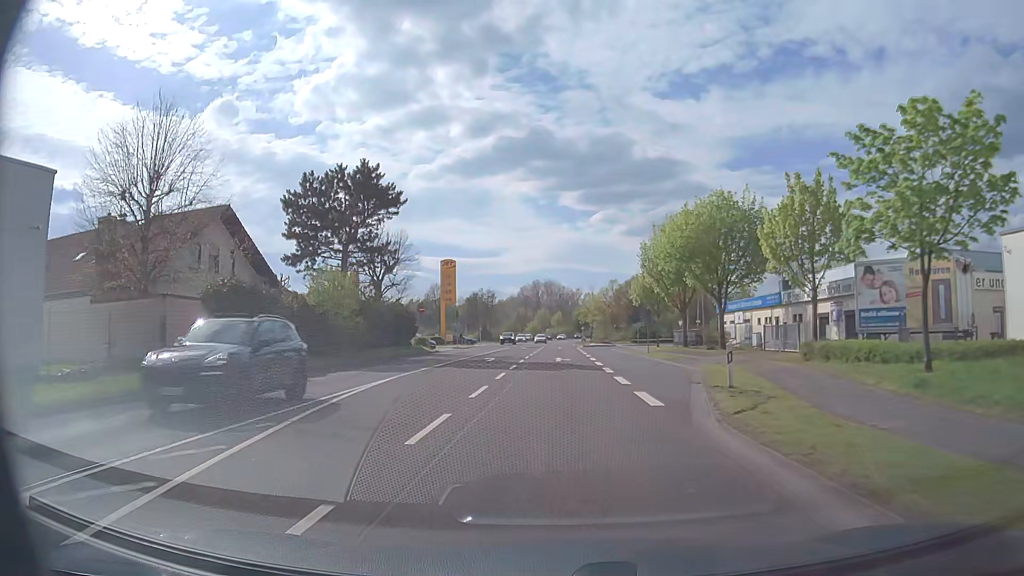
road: primary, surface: asphalt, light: Day
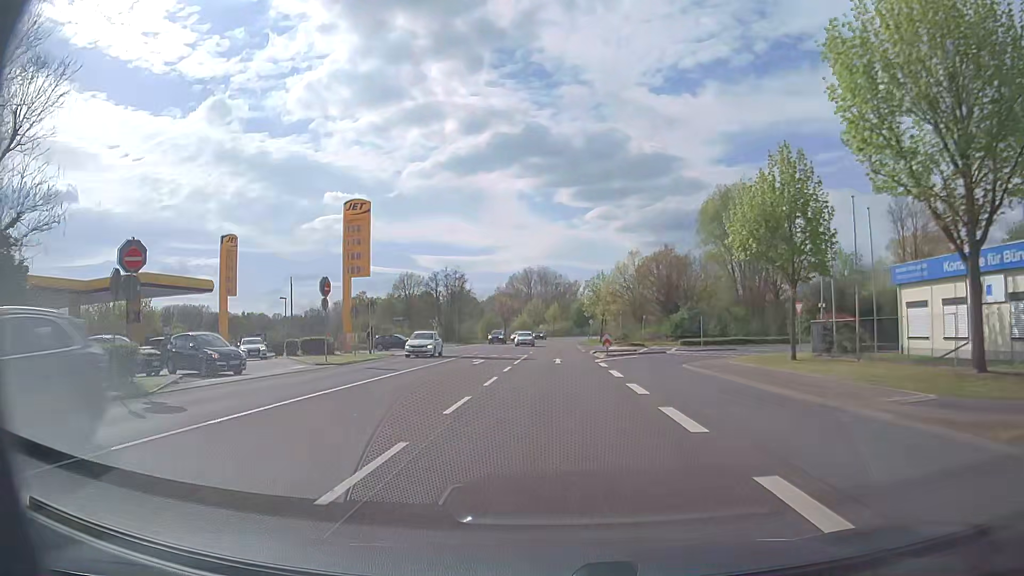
(0.0, +39.7) m; 0°
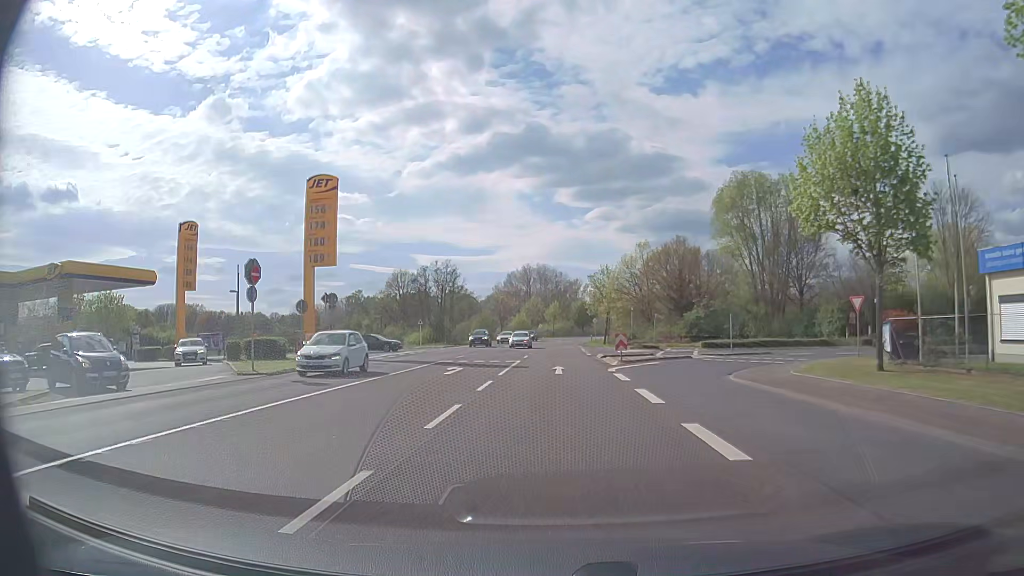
(0.0, +7.9) m; 0°
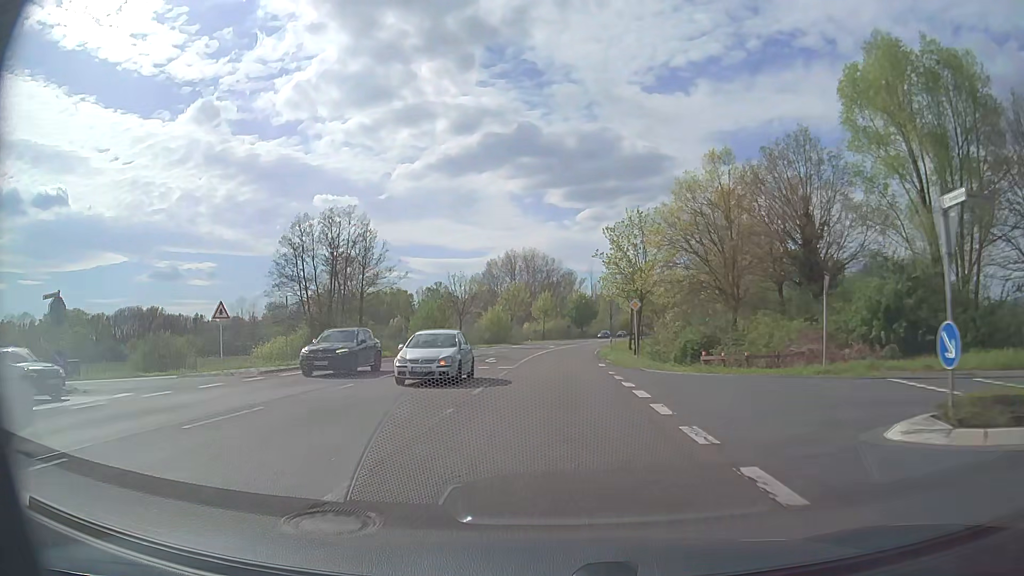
(+0.1, +39.8) m; 0°
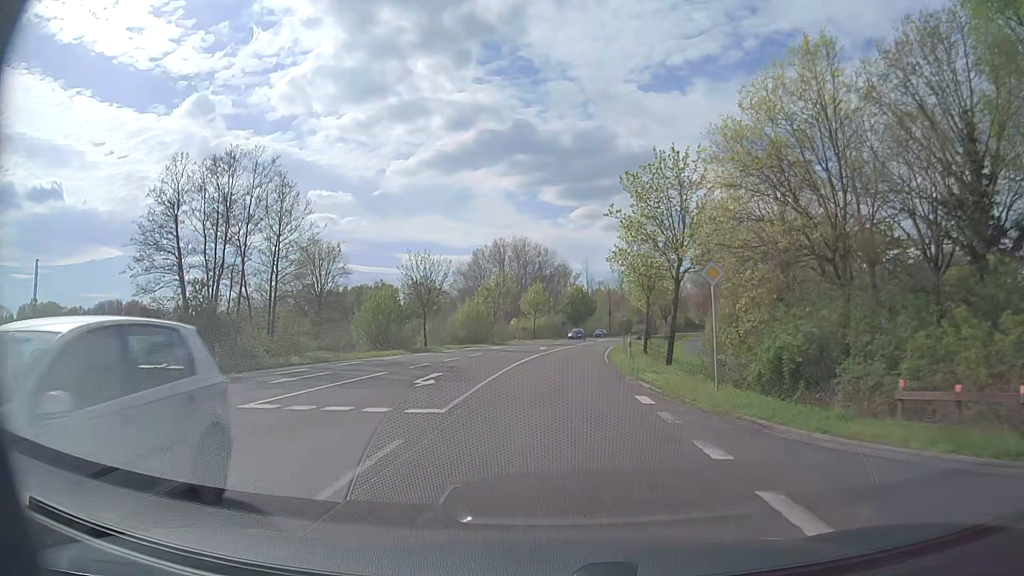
(+0.1, +15.9) m; +1°
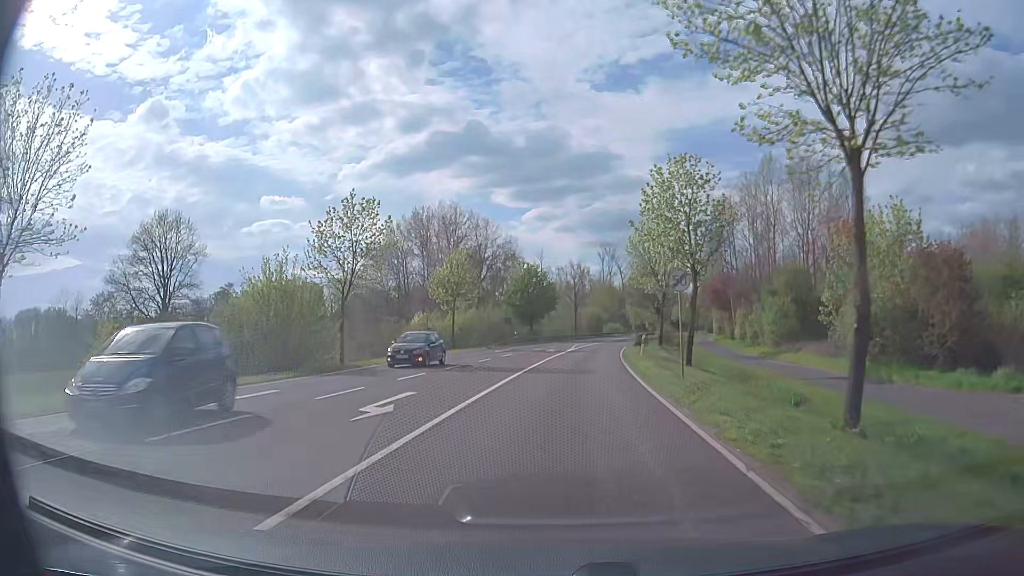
(+1.3, +41.2) m; +4°
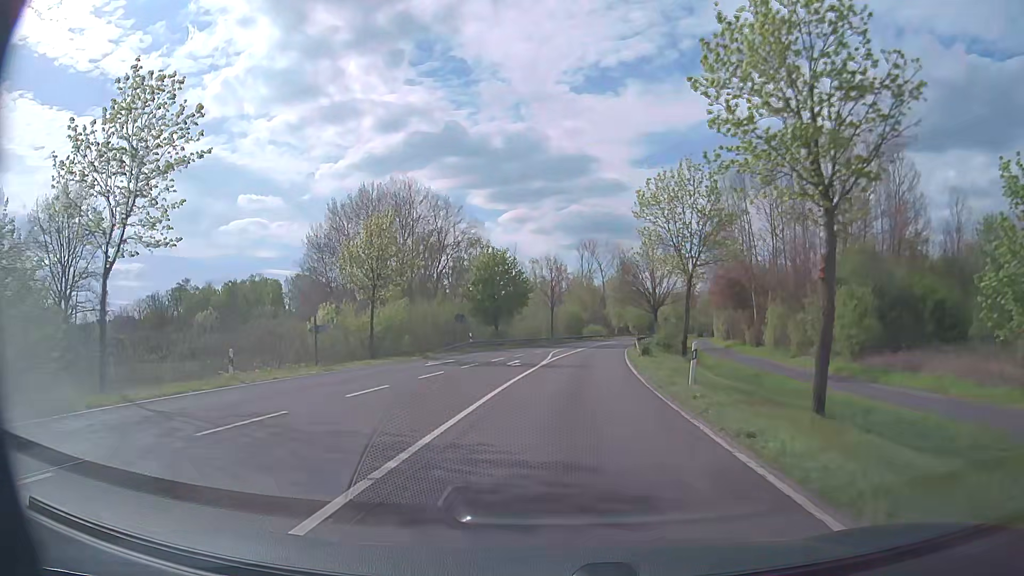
(+0.3, +17.6) m; +2°
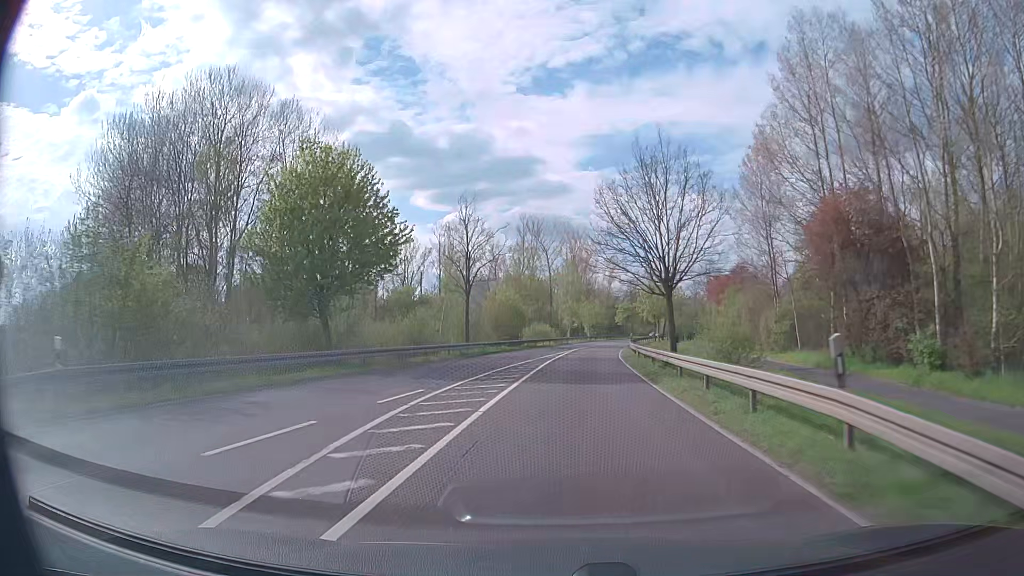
(+1.7, +37.8) m; +5°
(0, +10) (0, +20) (+1, +30) (+2, +40) (+3, +50) (+4, +60) (+5, +70) (+7, +80) (+8, +89) (+10, +99) m
